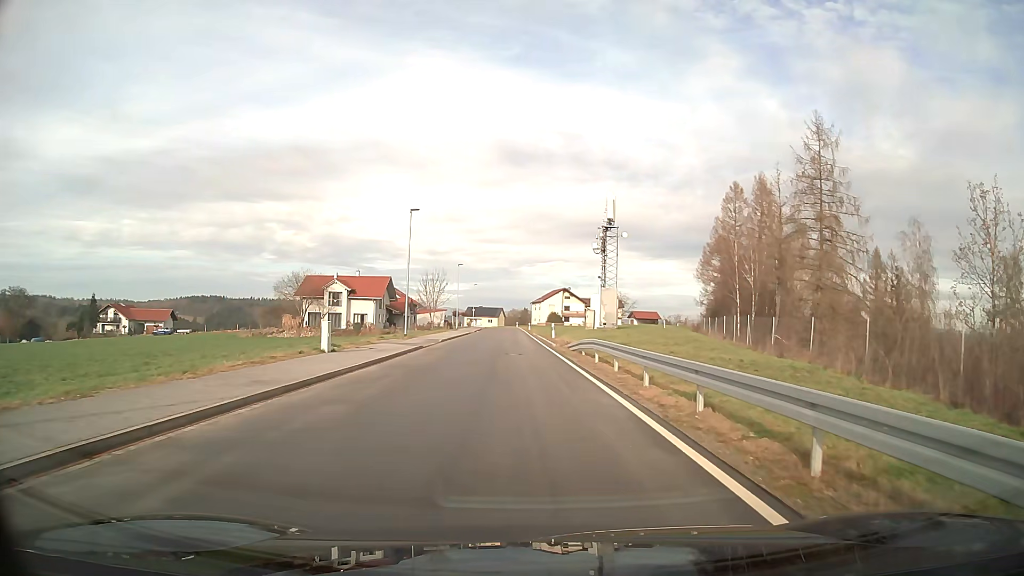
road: unclassified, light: Day
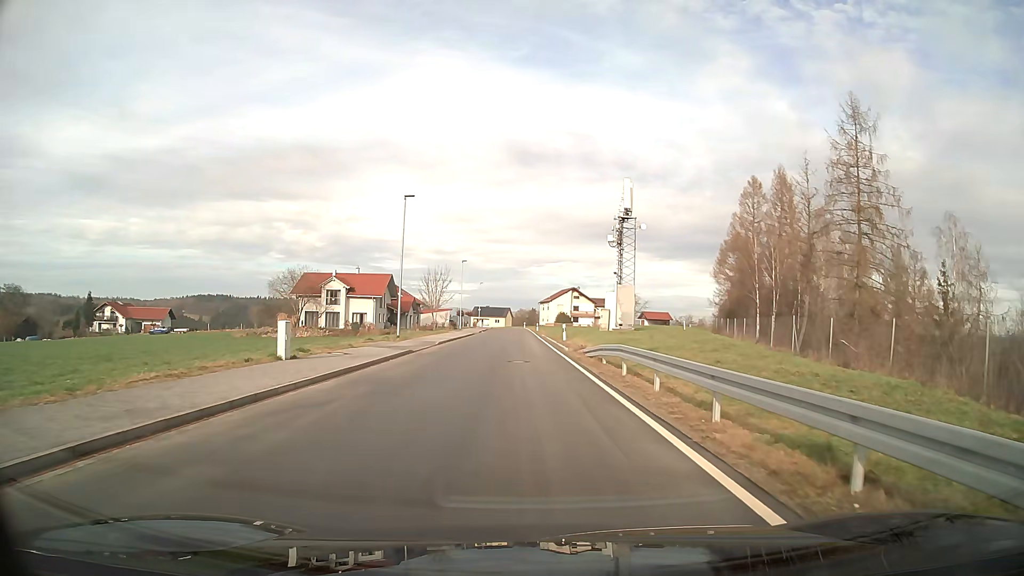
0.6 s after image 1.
(0.0, +4.8) m; 0°
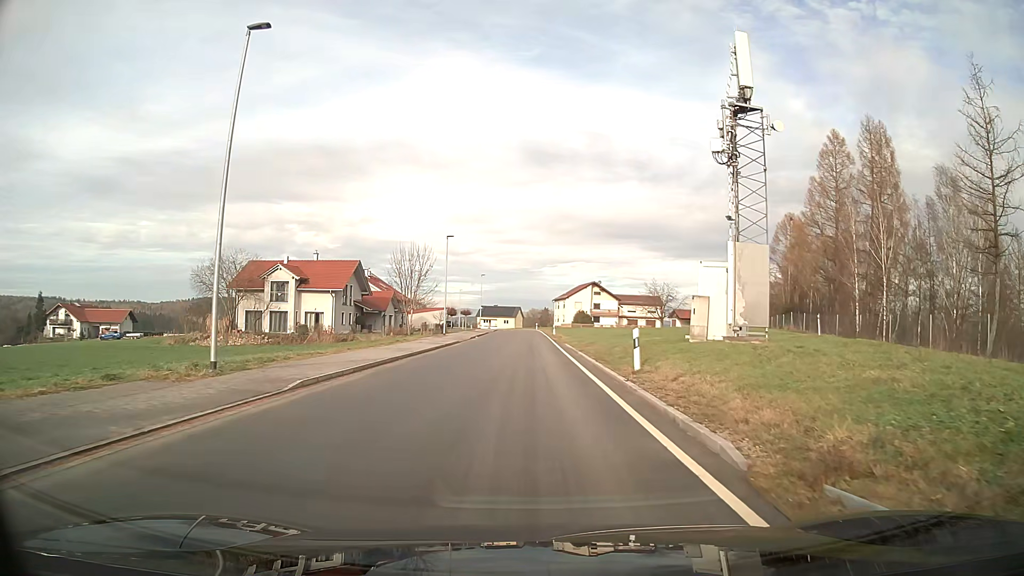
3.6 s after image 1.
(-0.2, +24.0) m; -1°
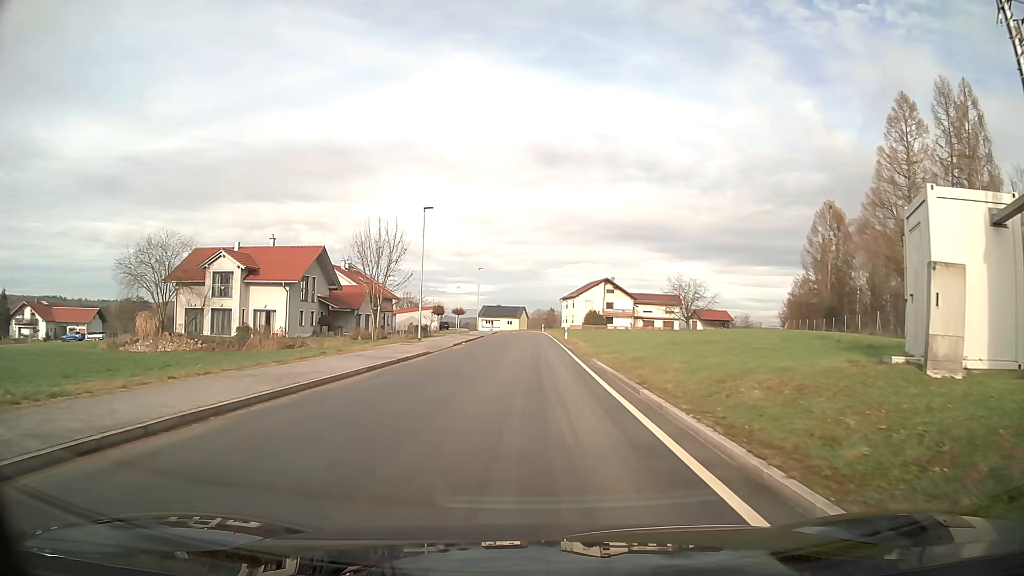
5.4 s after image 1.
(-0.1, +14.4) m; 0°
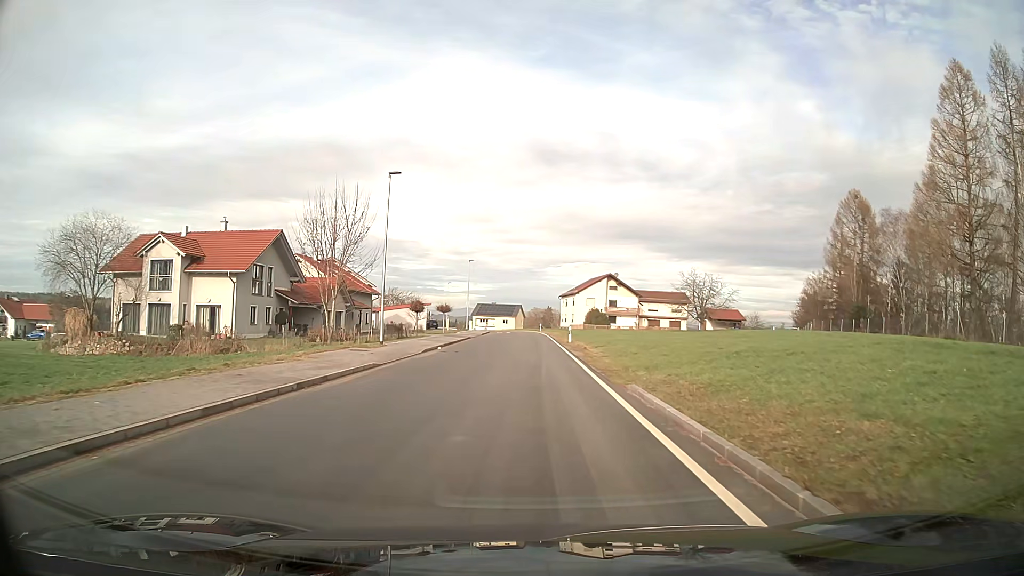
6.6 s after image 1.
(0.0, +9.6) m; 0°
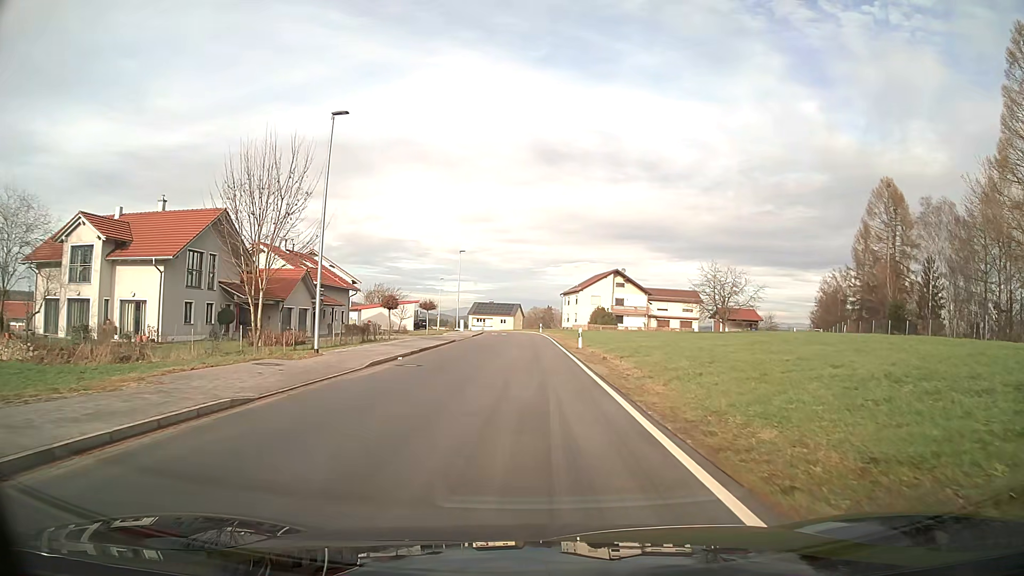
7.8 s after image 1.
(0.0, +9.6) m; 0°
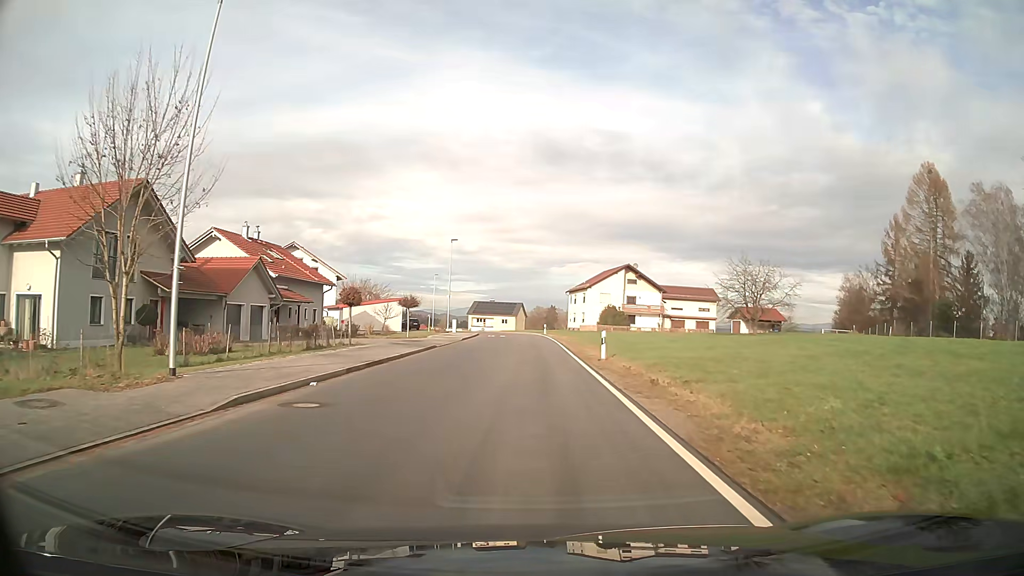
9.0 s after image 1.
(0.0, +9.6) m; 0°
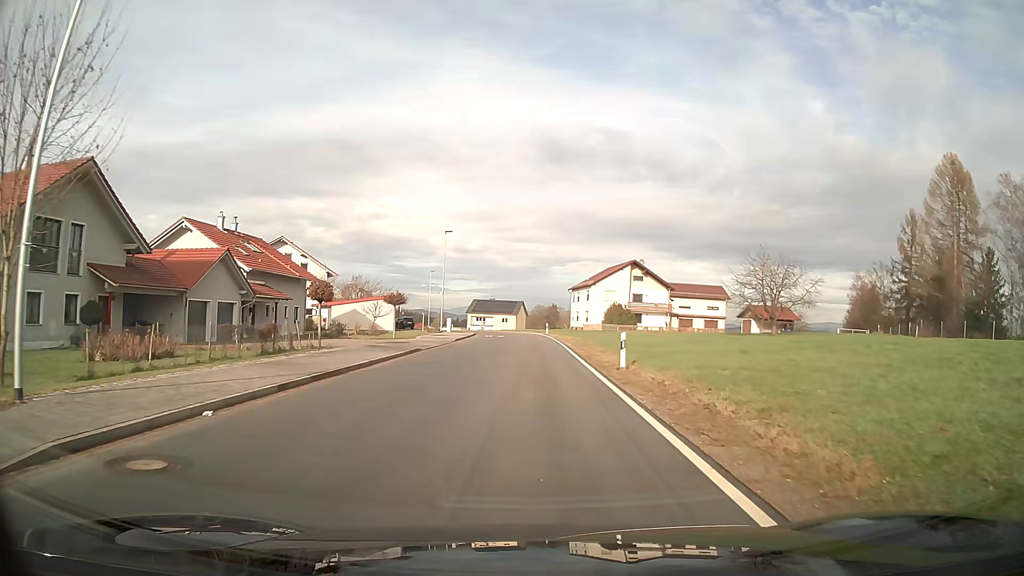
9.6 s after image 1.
(0.0, +4.8) m; 0°
(0, +10) (0, +20) (0, +30) (0, +40) (0, +50) (-1, +60) (-2, +70) (-4, +80) (-6, +89) (-10, +99) m
